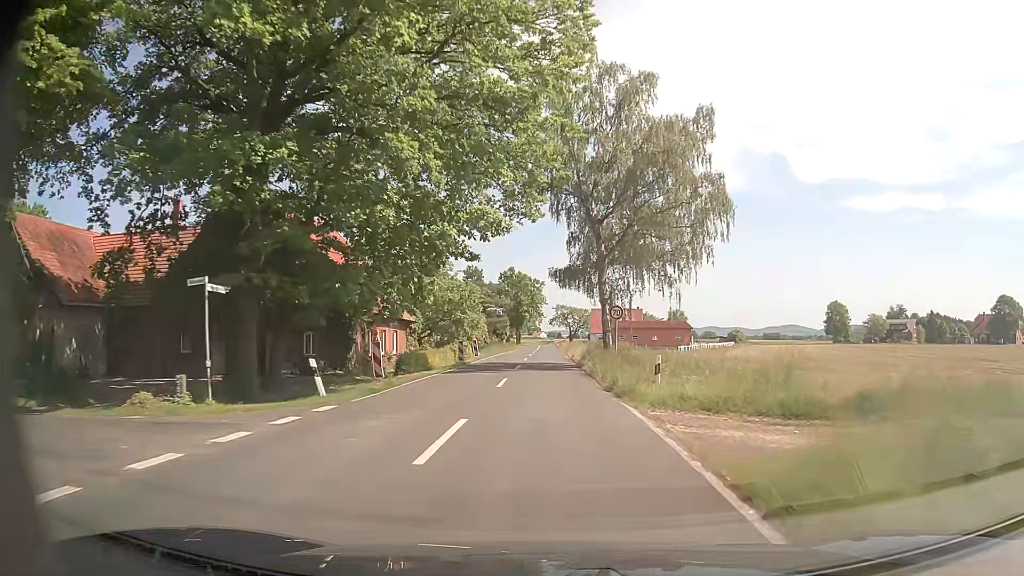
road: secondary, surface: asphalt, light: Day
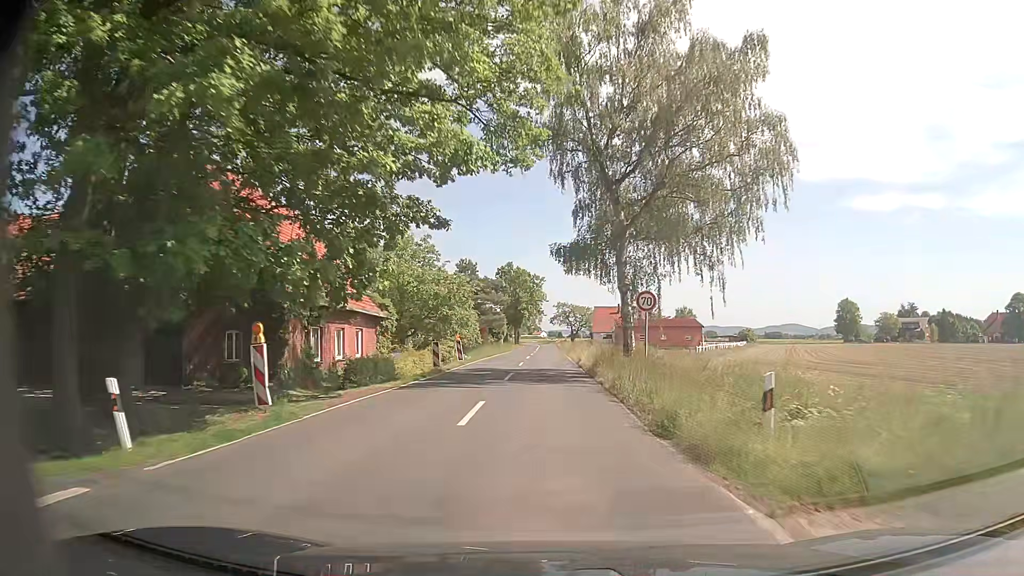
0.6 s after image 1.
(0.0, +8.4) m; 0°
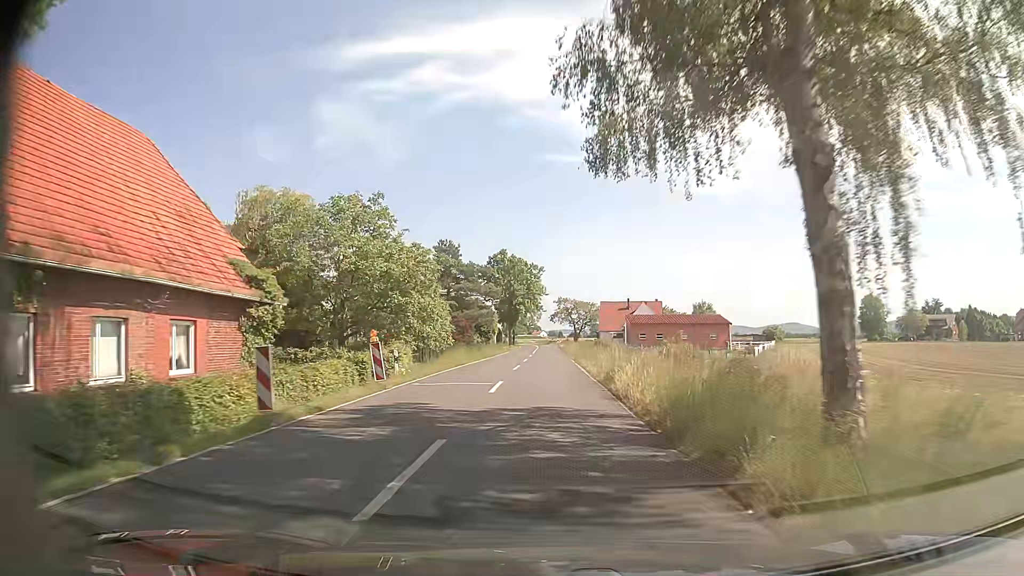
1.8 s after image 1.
(0.0, +17.6) m; 0°
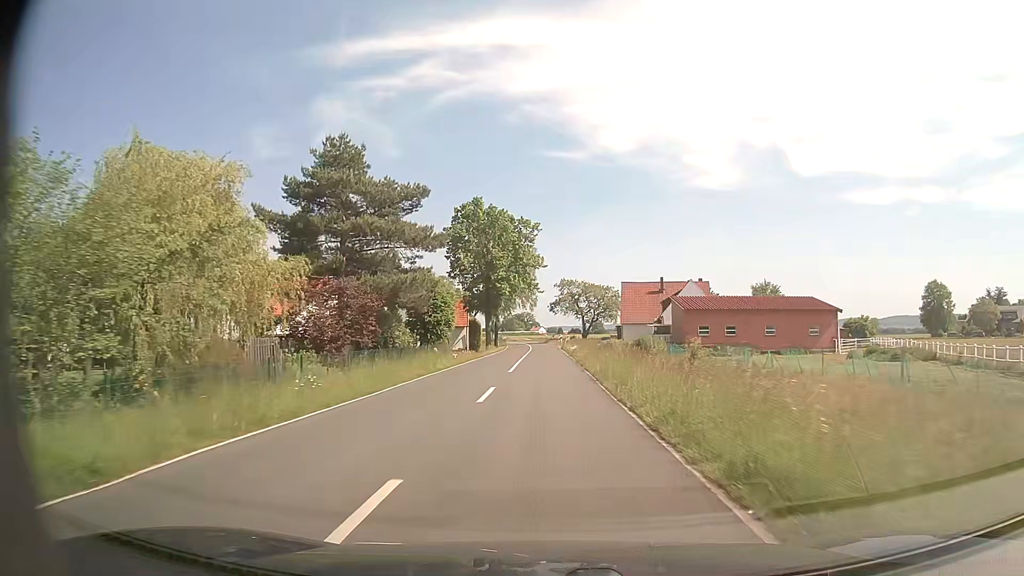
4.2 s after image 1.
(+0.2, +38.1) m; 0°
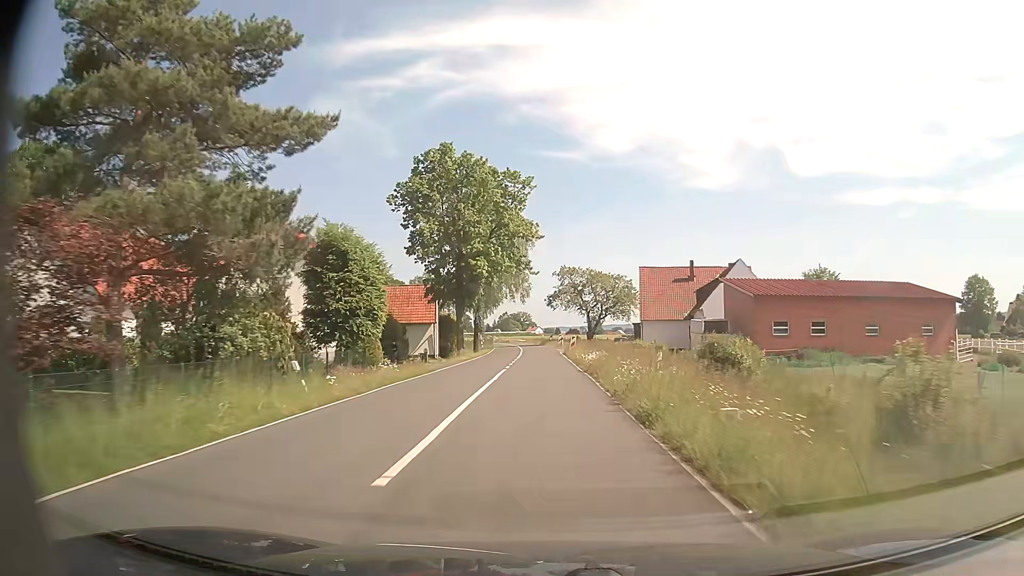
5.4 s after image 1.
(0.0, +19.8) m; 0°
(0, +10) (0, +20) (0, +30) (0, +40) (0, +50) (-1, +60) (-1, +70) (-2, +80) (-3, +90) (-4, +100) m
